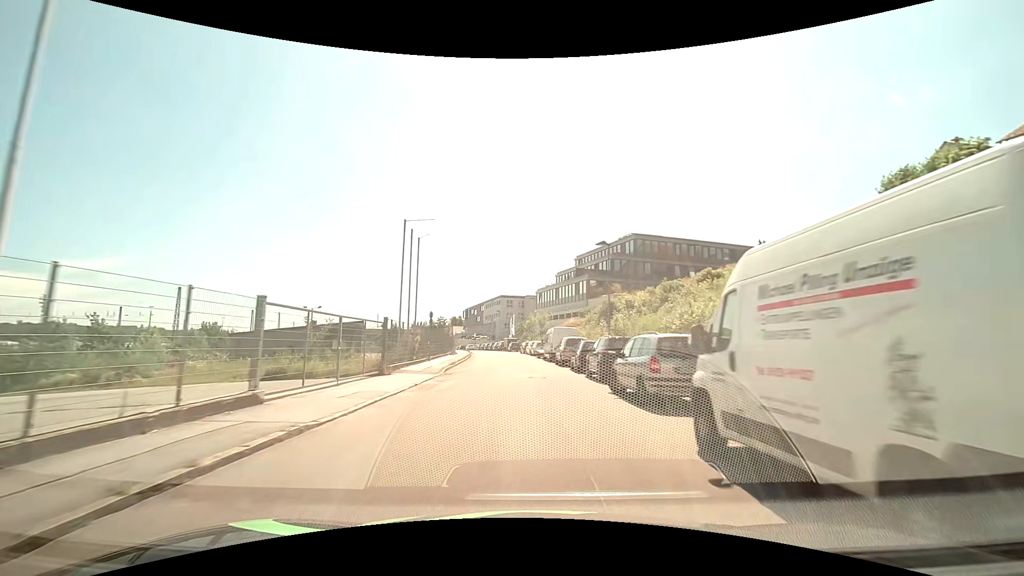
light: Day
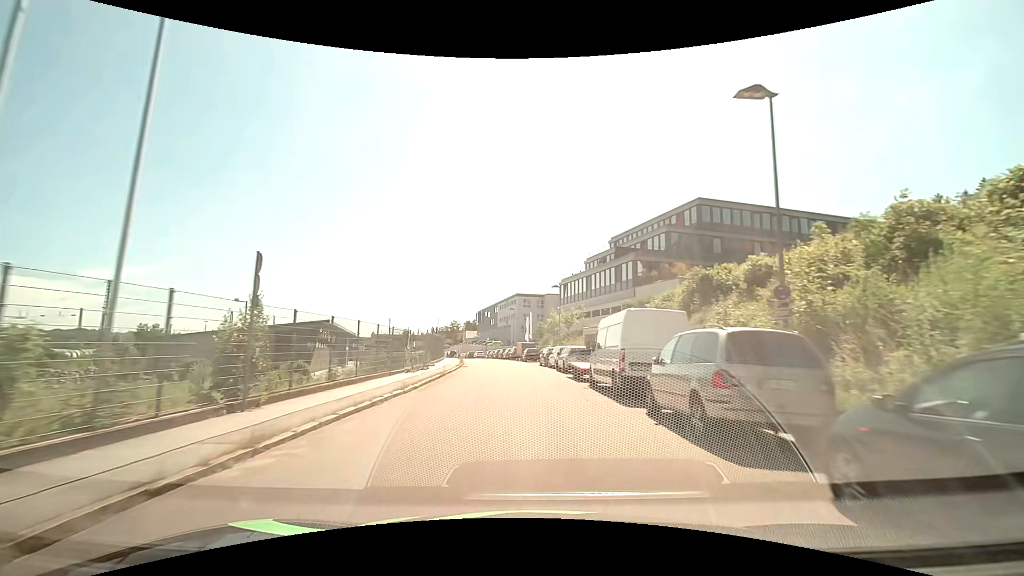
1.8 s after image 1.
(-0.4, +21.6) m; -2°
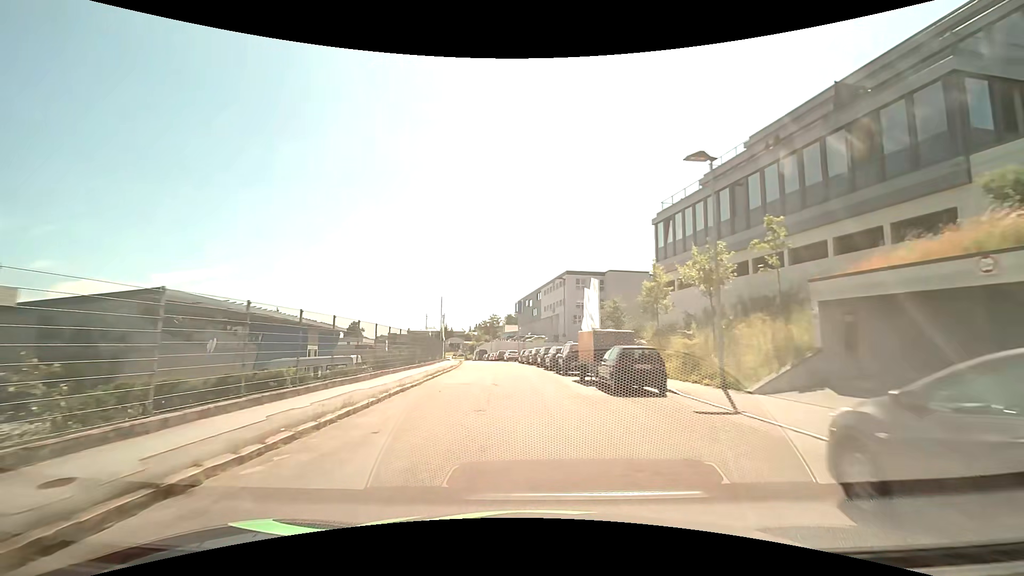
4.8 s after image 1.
(-1.7, +35.6) m; -6°
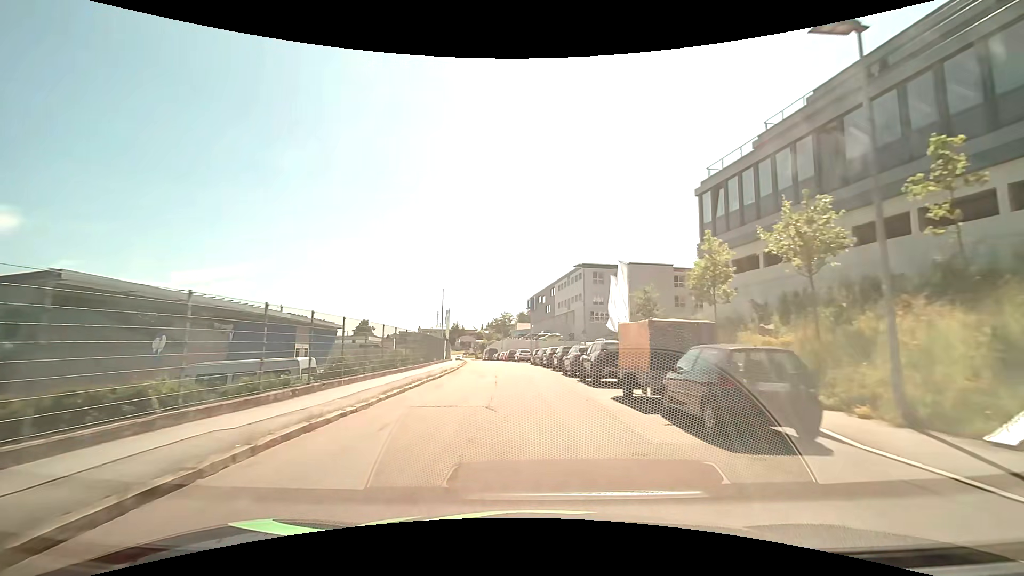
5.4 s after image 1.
(-0.1, +7.1) m; -1°
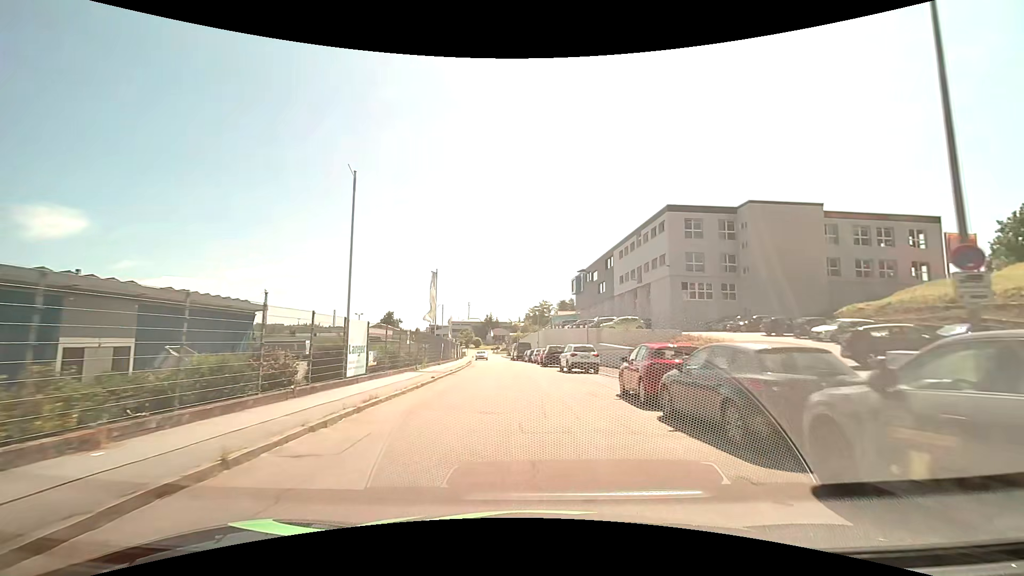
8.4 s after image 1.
(-1.4, +33.3) m; -4°
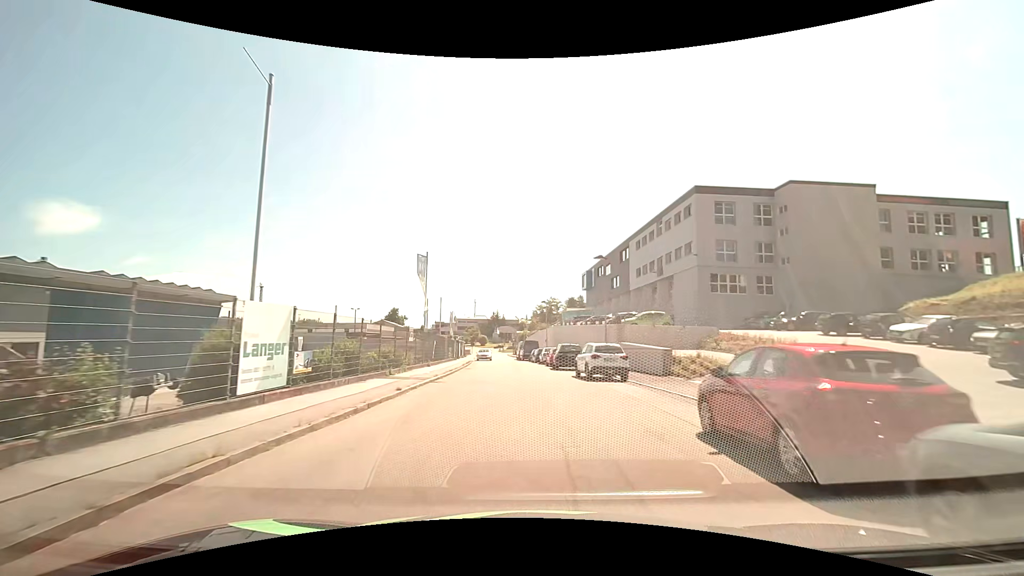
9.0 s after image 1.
(-0.1, +6.3) m; -1°
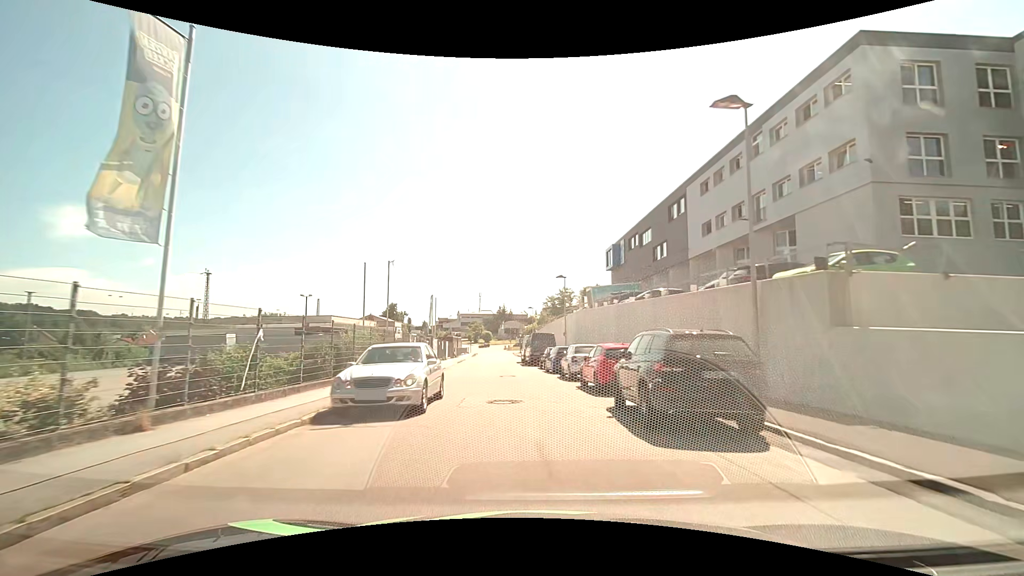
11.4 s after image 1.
(-0.3, +23.1) m; -1°
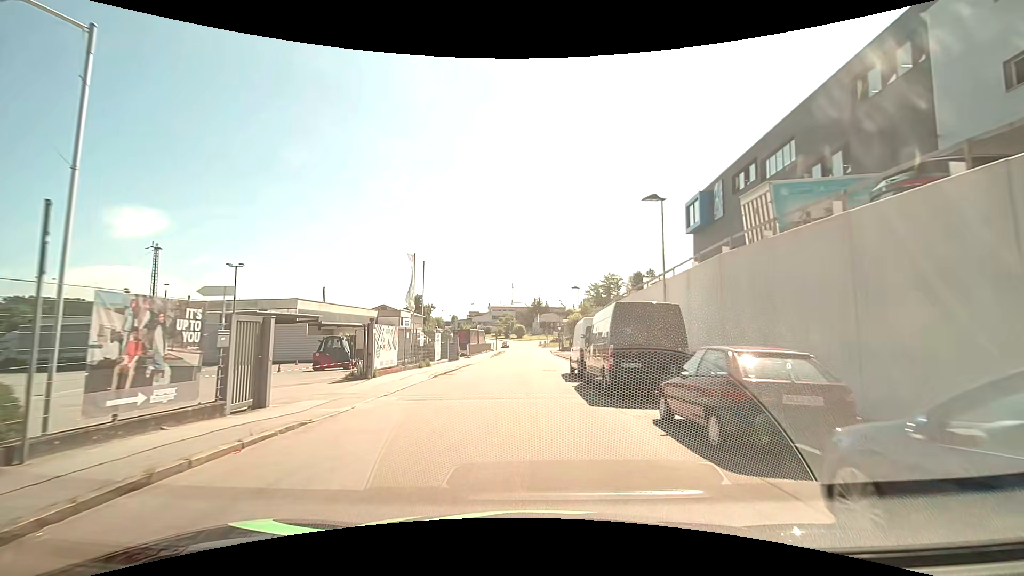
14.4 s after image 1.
(-1.0, +24.8) m; -4°
